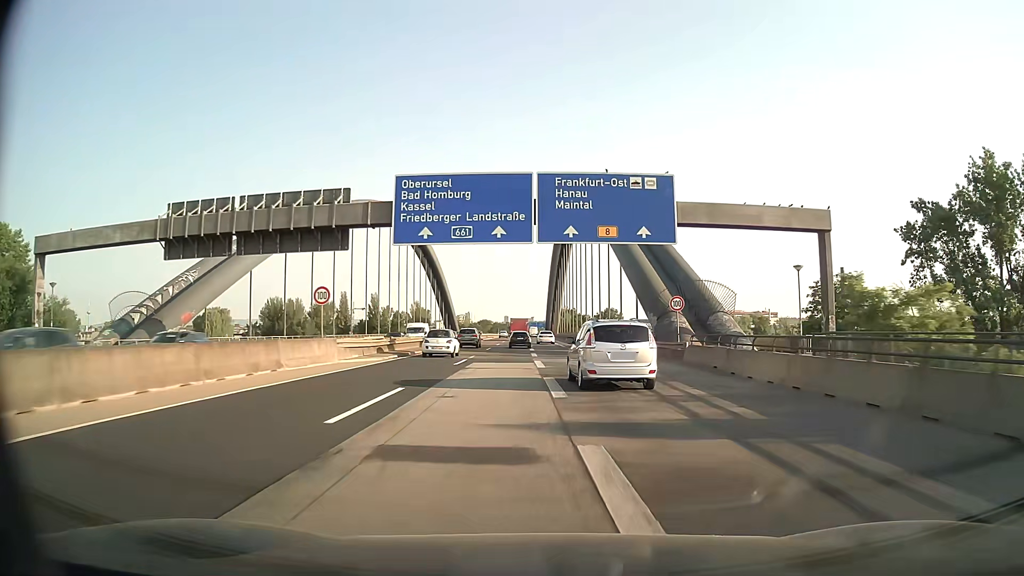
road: motorway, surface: asphalt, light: Day
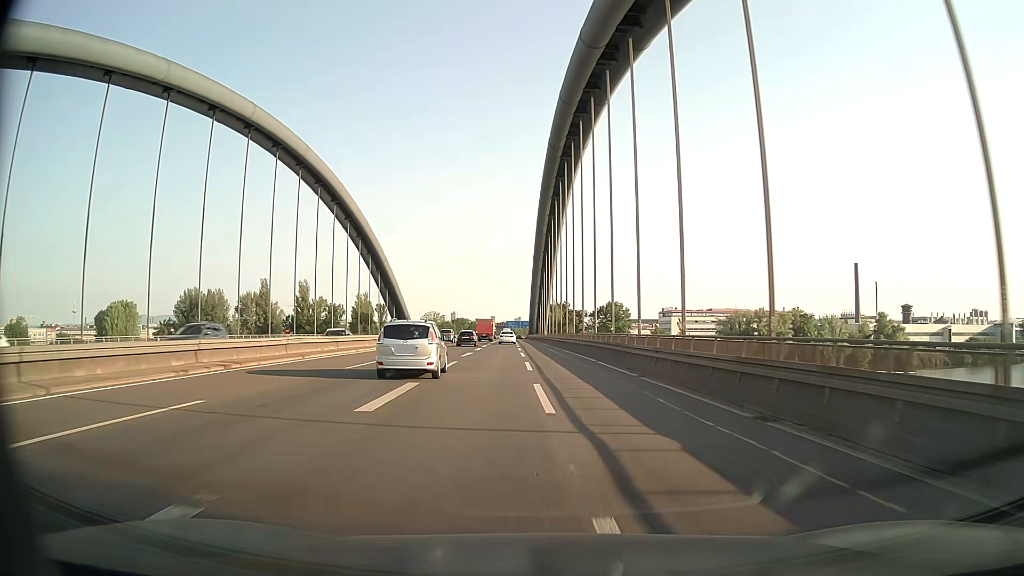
(+1.1, +63.4) m; +1°
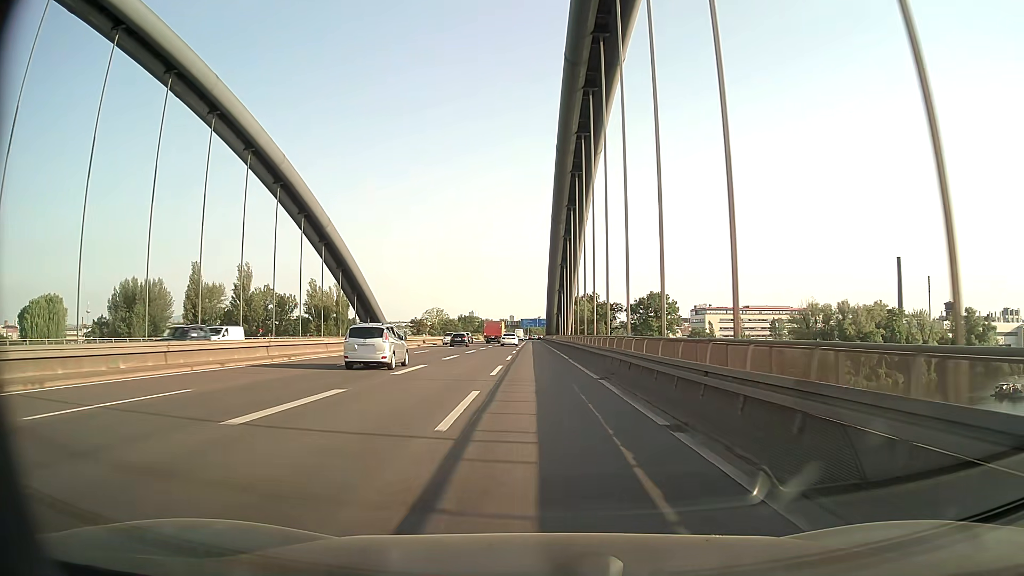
(-0.6, +50.9) m; -2°
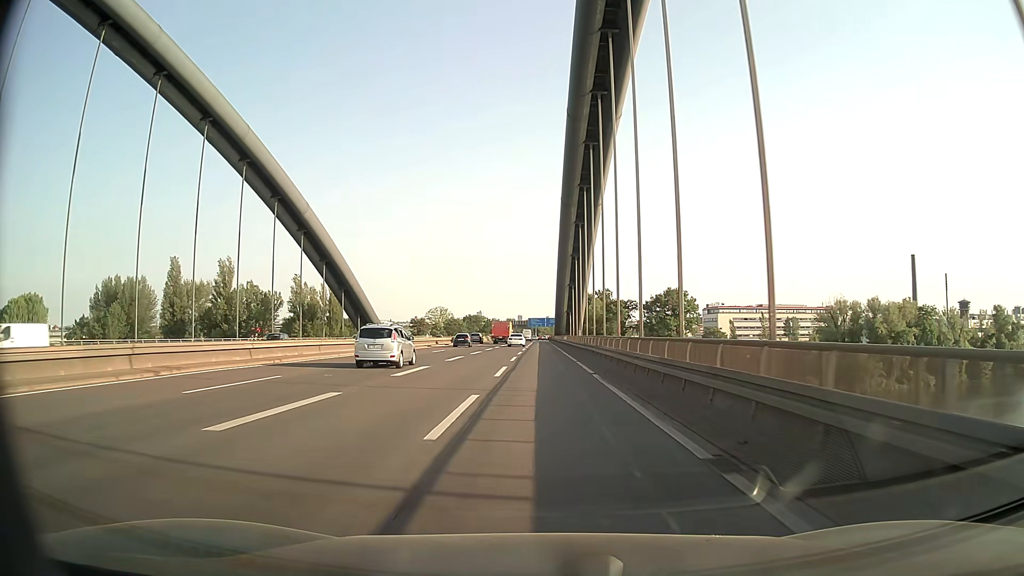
(-0.1, +12.7) m; -1°
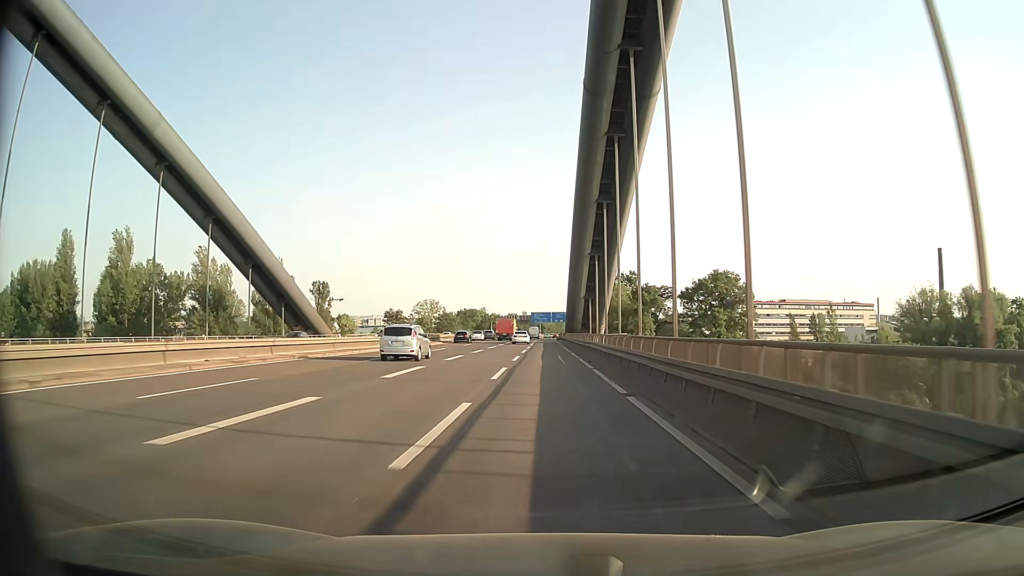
(-0.2, +38.2) m; -1°
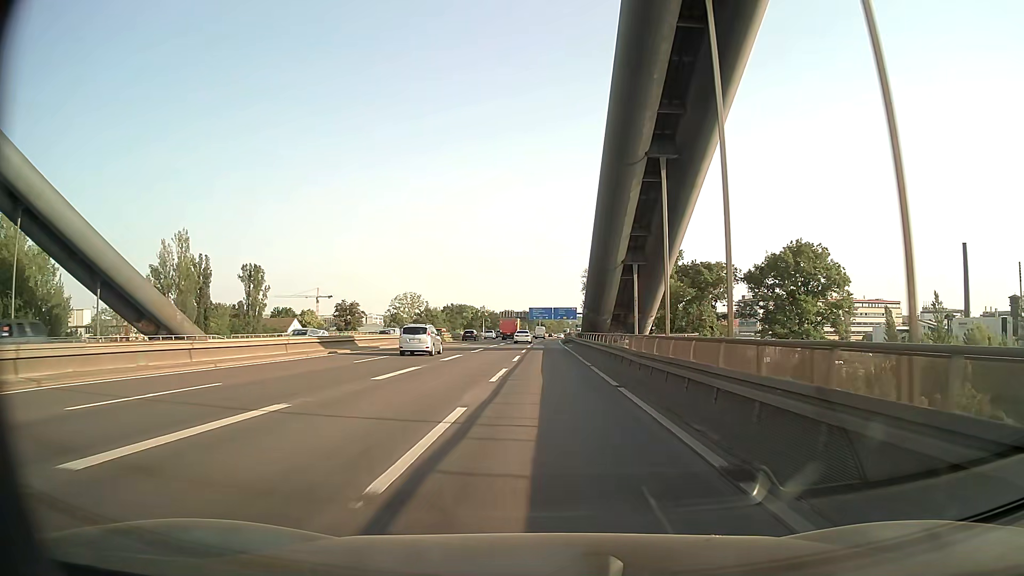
(0.0, +38.2) m; 0°
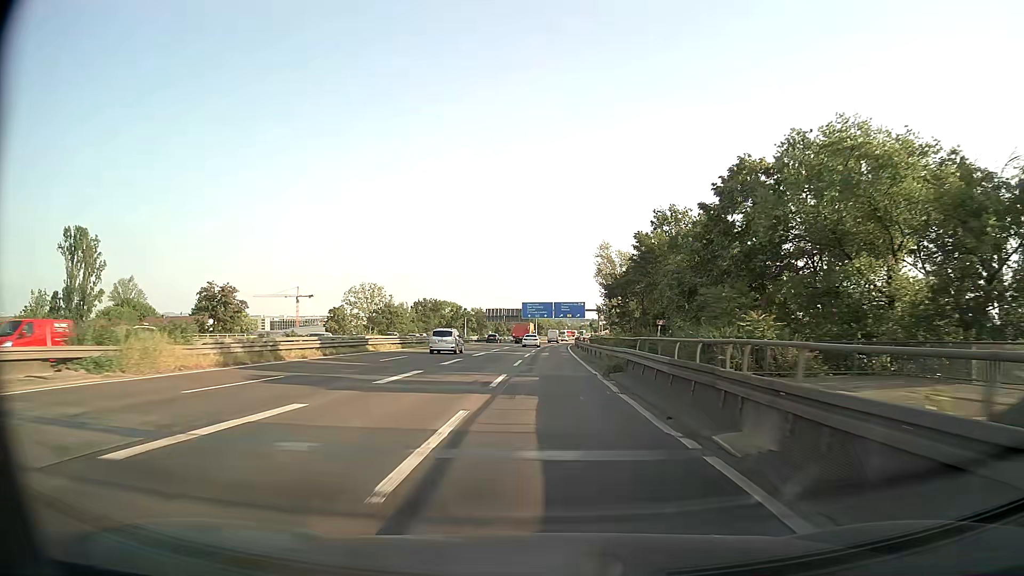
(0.0, +50.2) m; 0°
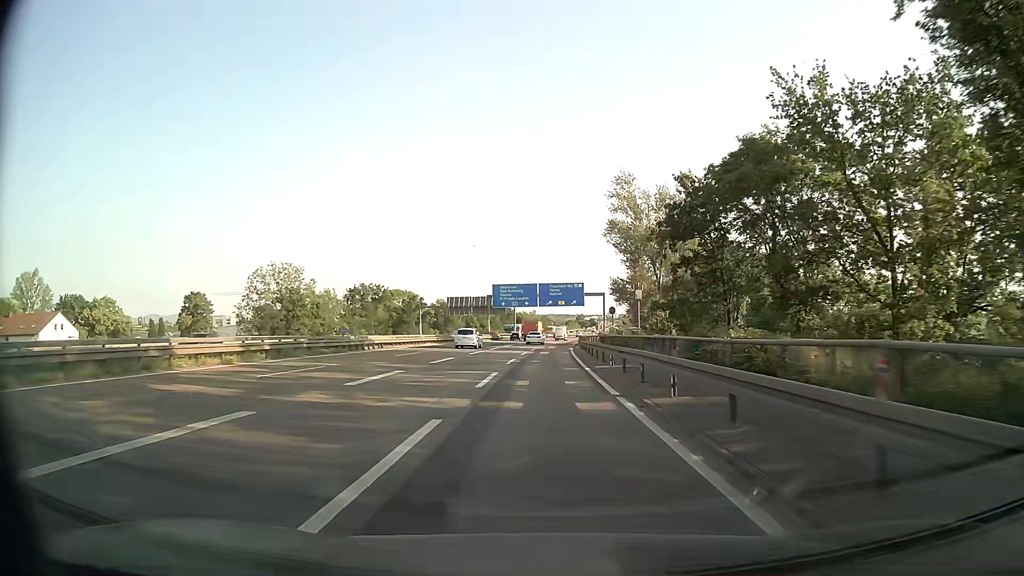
(+0.8, +49.2) m; +2°
(0, +10) (0, +20) (0, +30) (0, +40) (0, +50) (+1, +60) (+1, +70) (+1, +80) (+2, +90) (+3, +100) m
